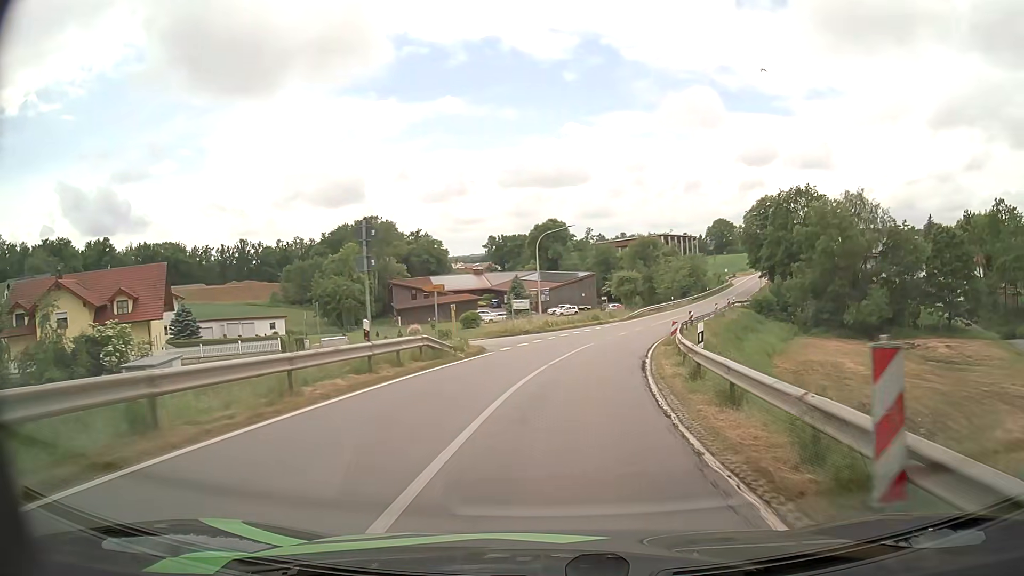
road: secondary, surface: asphalt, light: Day
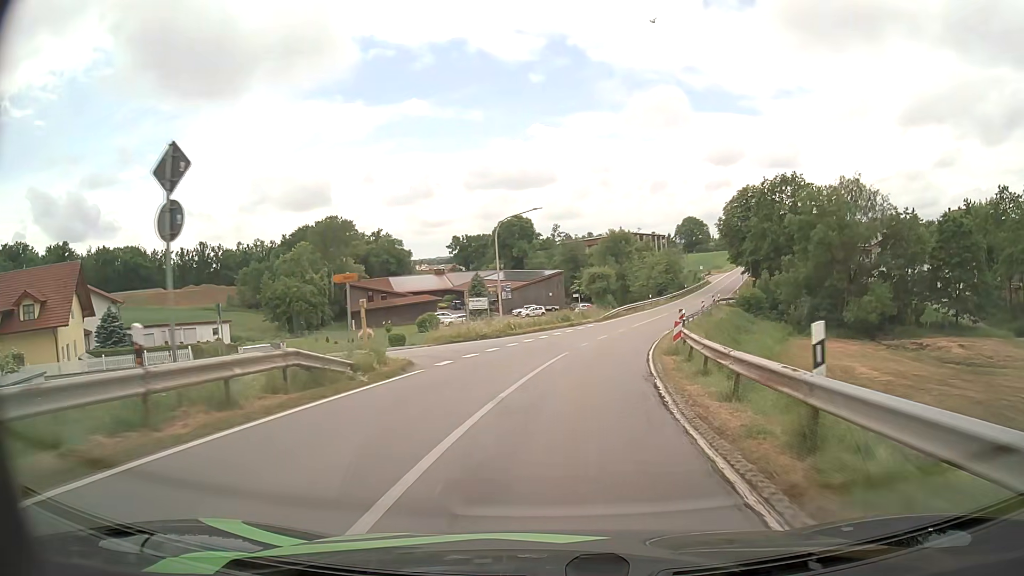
(+0.1, +8.0) m; +2°
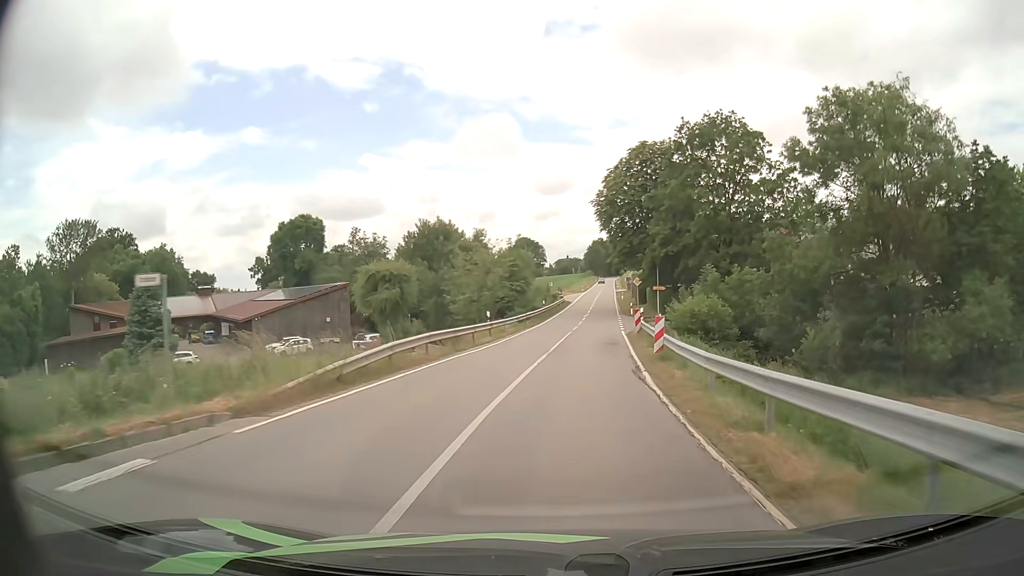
(+5.0, +38.6) m; +15°
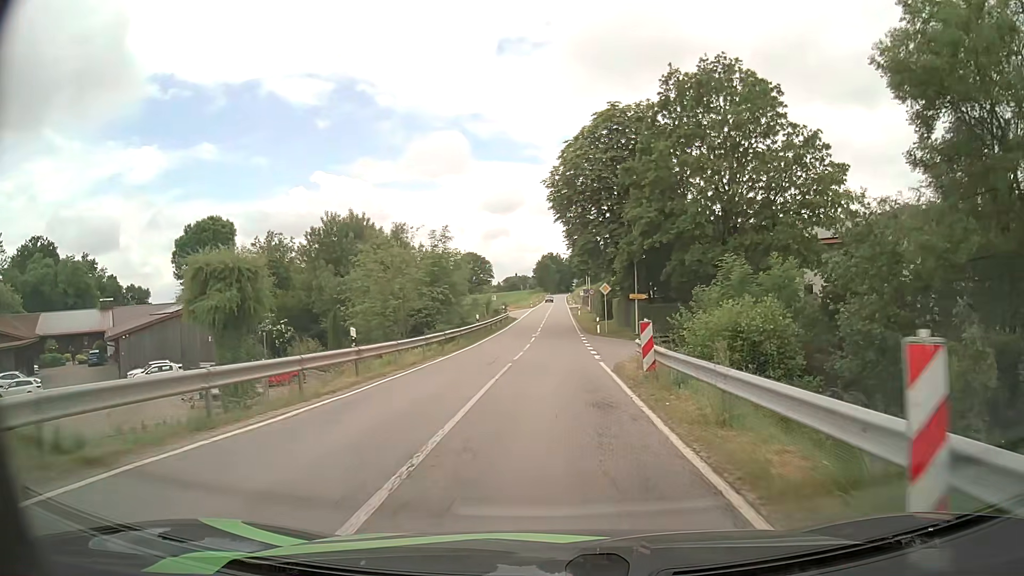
(+0.7, +15.7) m; +4°
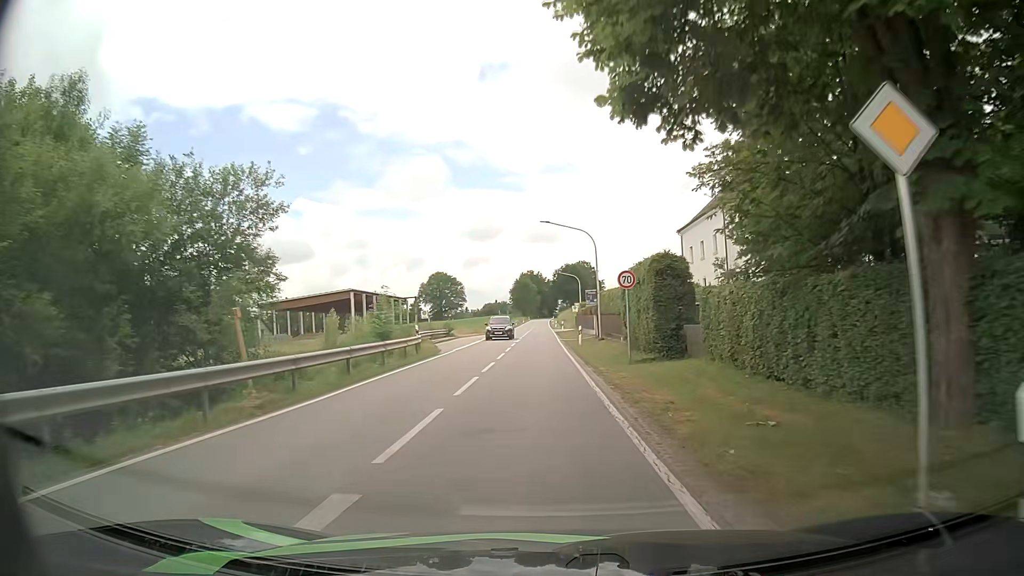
(+0.9, +39.9) m; +2°
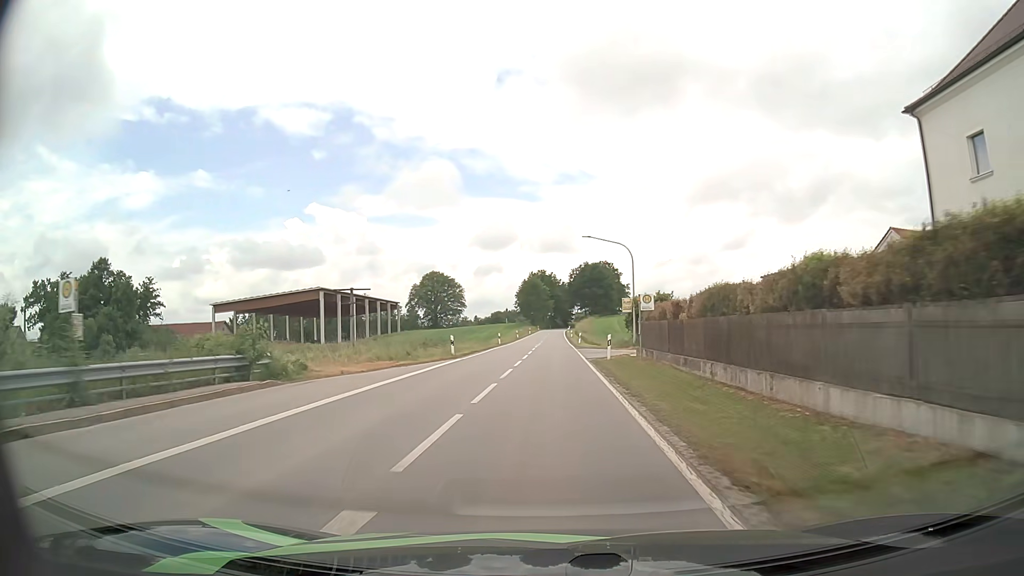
(-0.5, +42.6) m; -1°
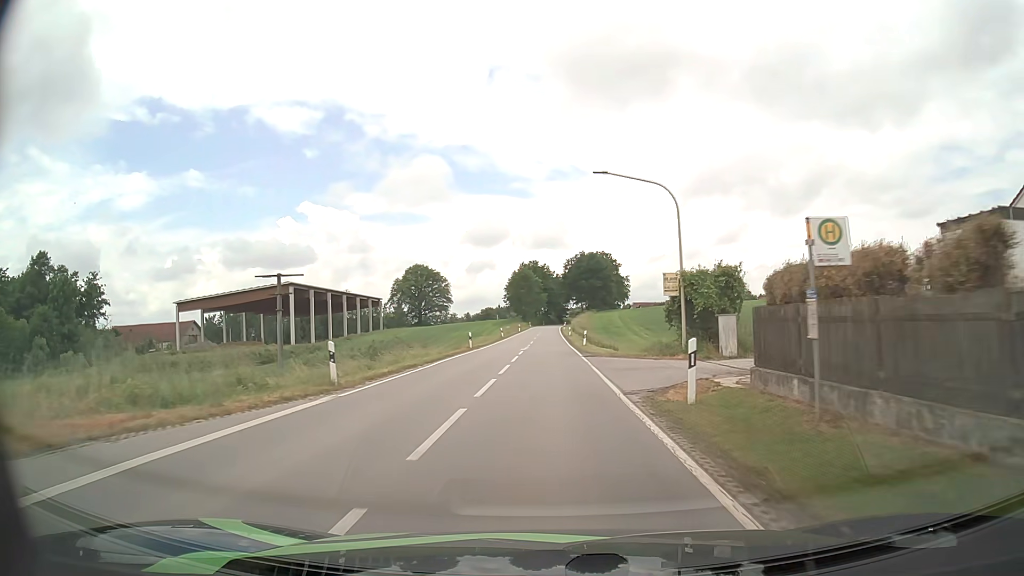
(+0.1, +17.5) m; +1°
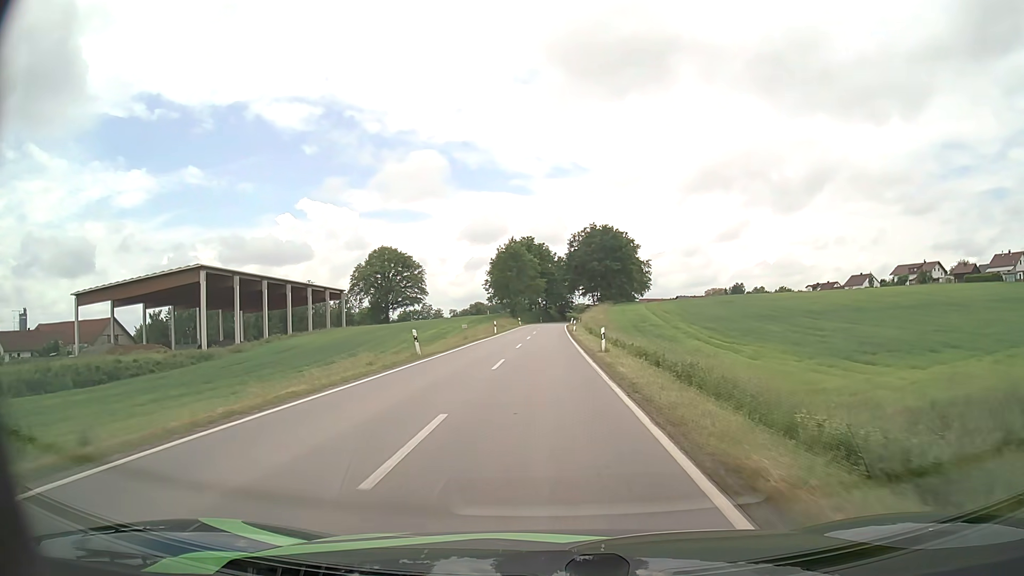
(-0.1, +44.8) m; 0°
(0, +10) (0, +20) (0, +30) (0, +40) (0, +50) (0, +60) (0, +70) (0, +80) (0, +90) (+1, +100) m
